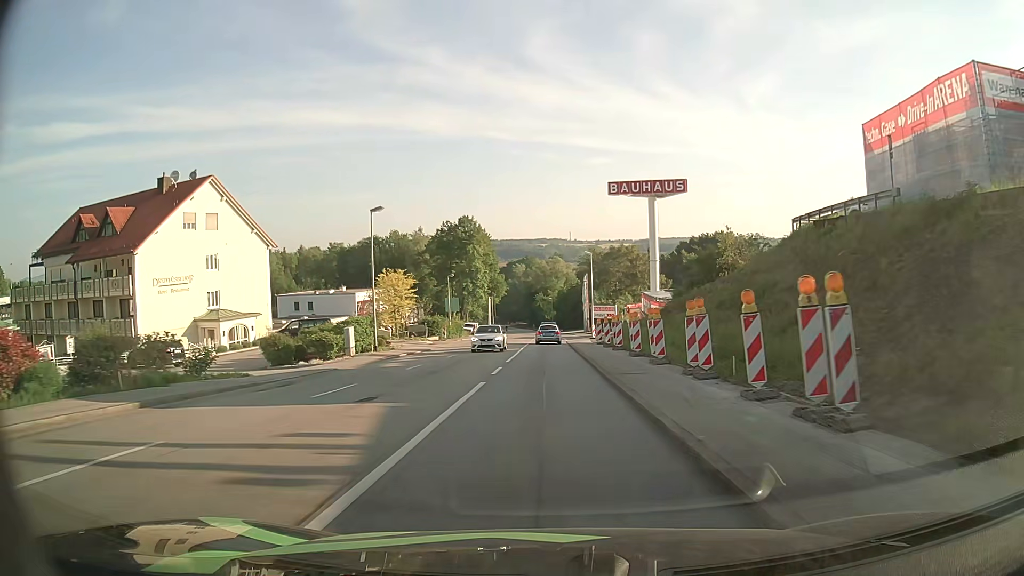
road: tertiary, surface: asphalt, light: Day
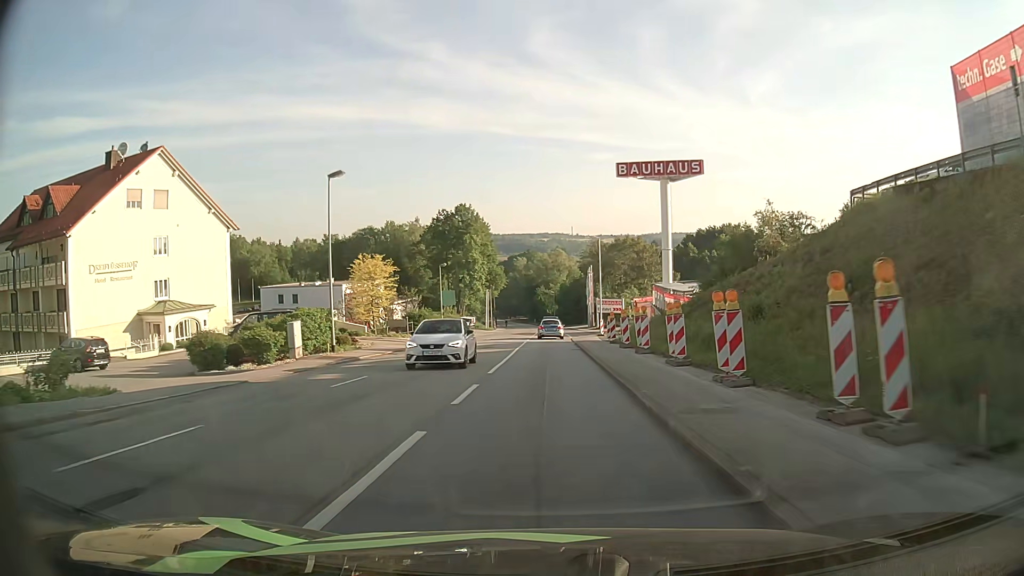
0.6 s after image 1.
(0.0, +8.0) m; 0°
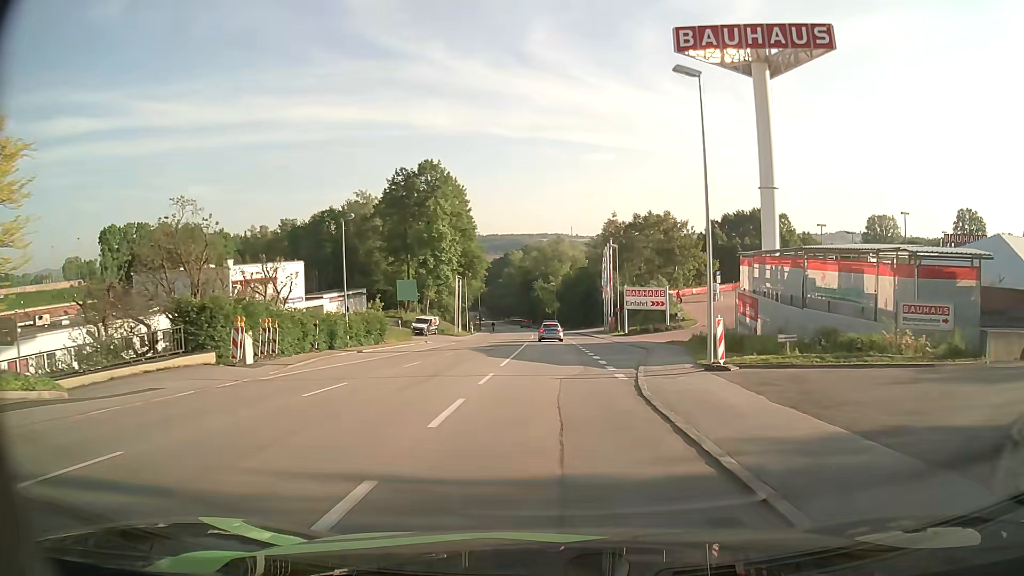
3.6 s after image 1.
(0.0, +37.8) m; 0°
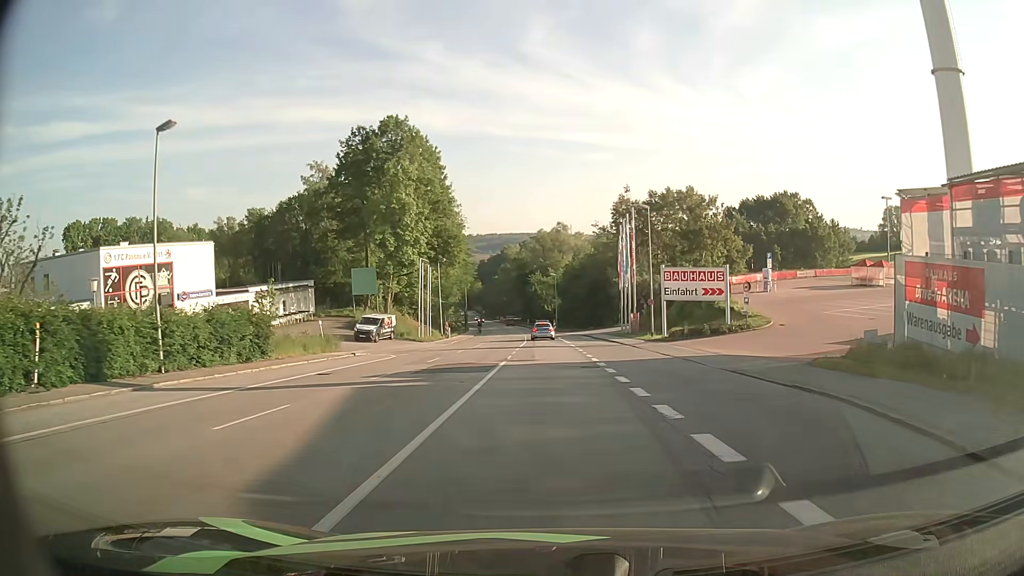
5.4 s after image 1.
(+0.1, +21.7) m; 0°
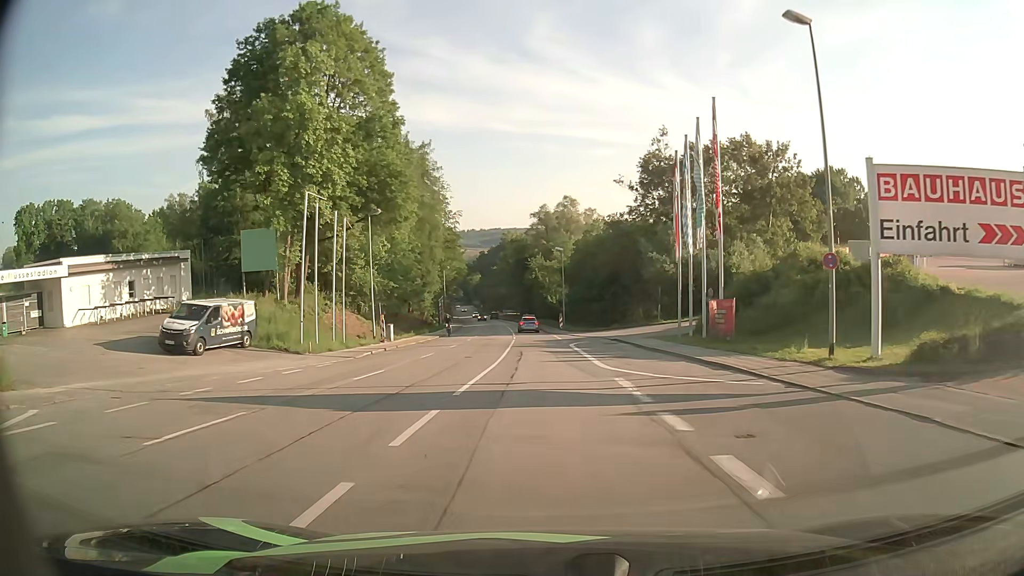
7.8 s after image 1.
(-0.1, +28.4) m; 0°
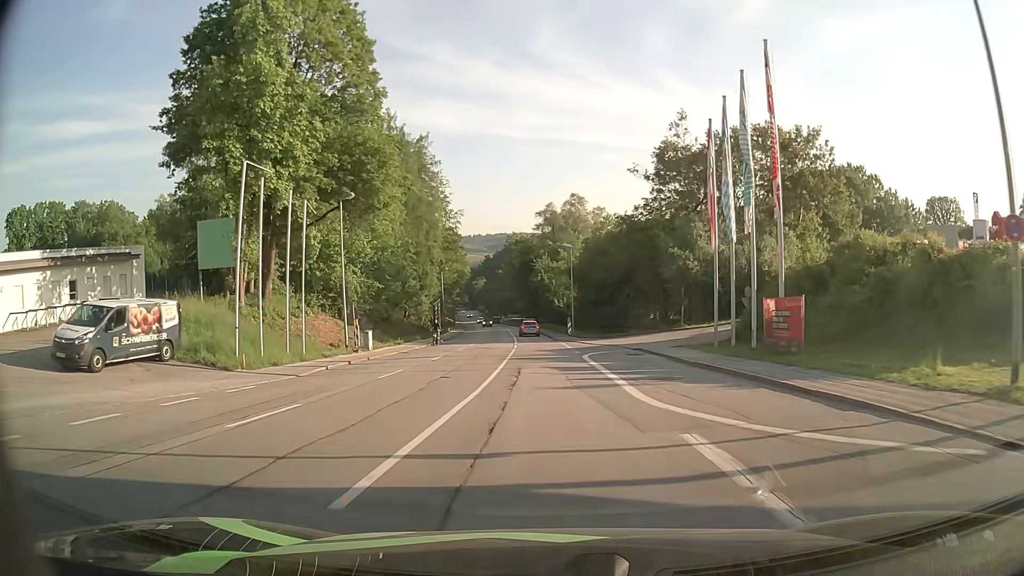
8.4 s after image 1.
(0.0, +7.2) m; 0°
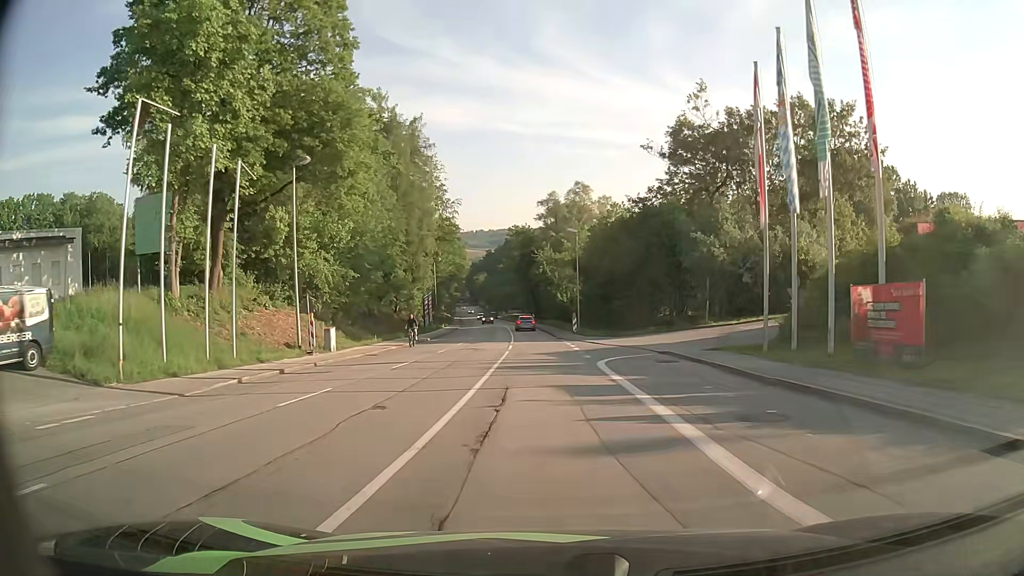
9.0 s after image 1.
(0.0, +7.2) m; 0°
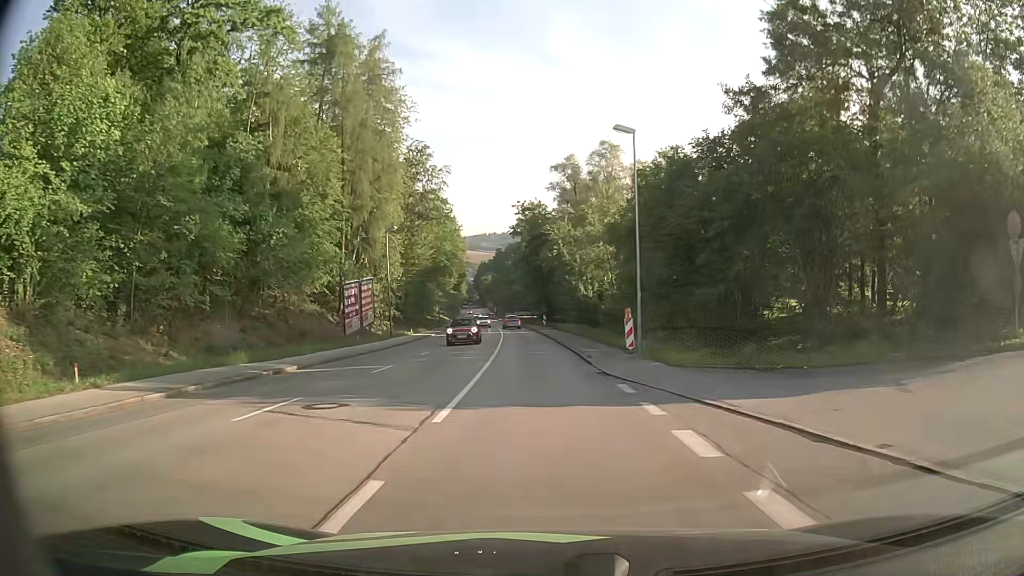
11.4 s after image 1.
(-0.2, +28.8) m; -1°
(0, +10) (0, +20) (-1, +30) (-1, +40) (-2, +50) (-3, +60) (-4, +70) (-5, +80) (-6, +90) (-7, +100) m
